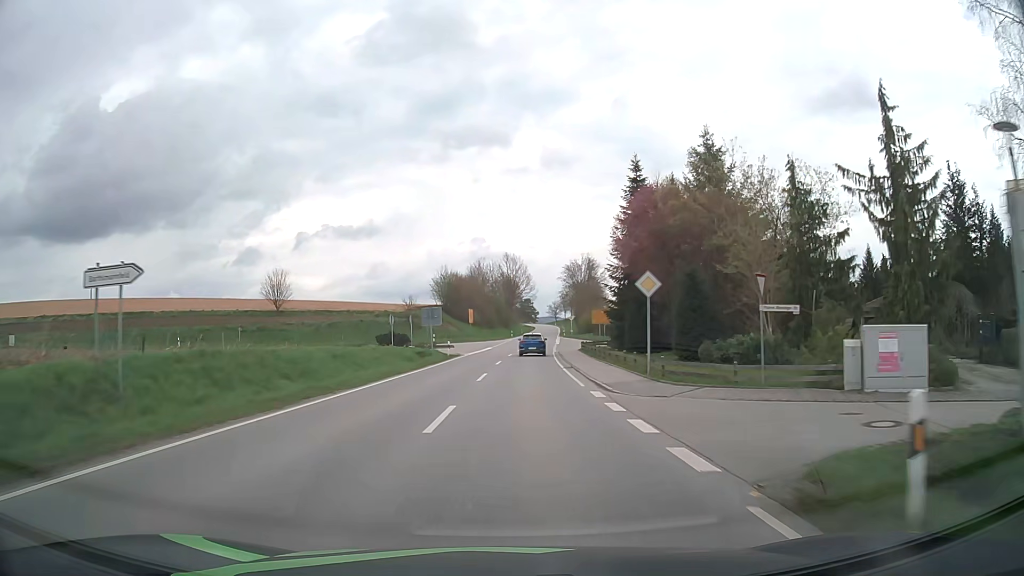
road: secondary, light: Day
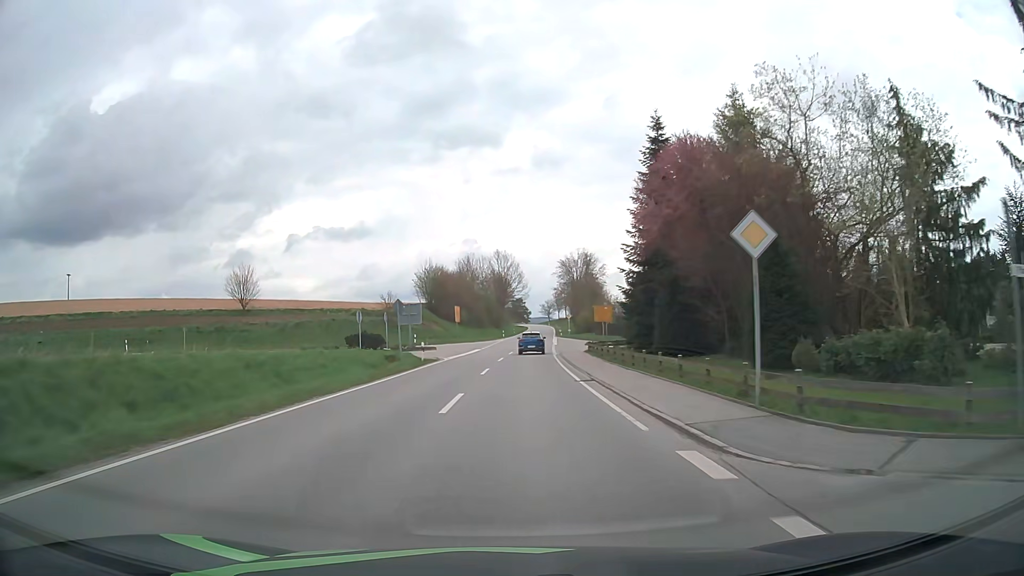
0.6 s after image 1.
(+0.1, +9.6) m; +1°
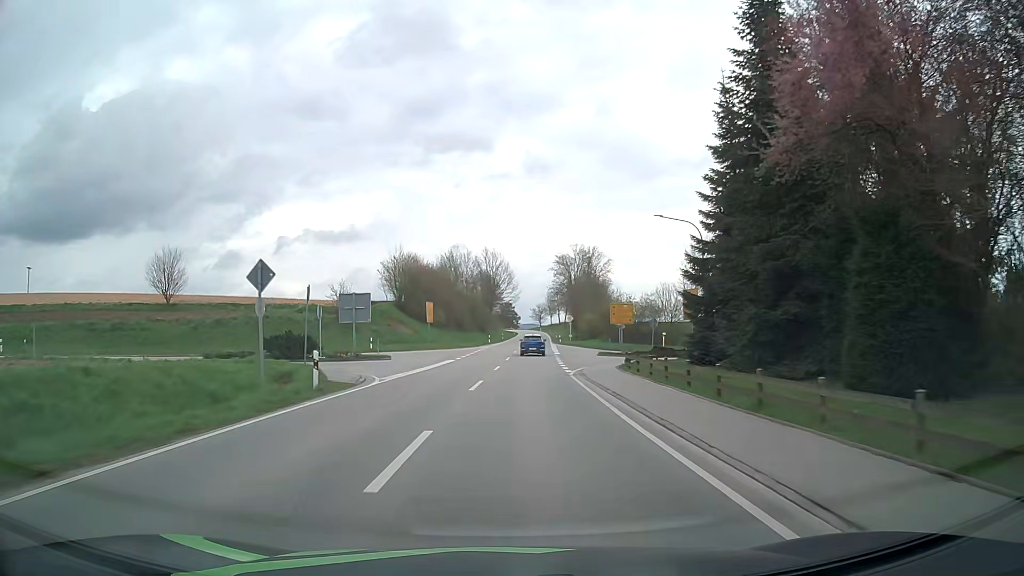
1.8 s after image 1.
(+0.2, +17.9) m; +1°
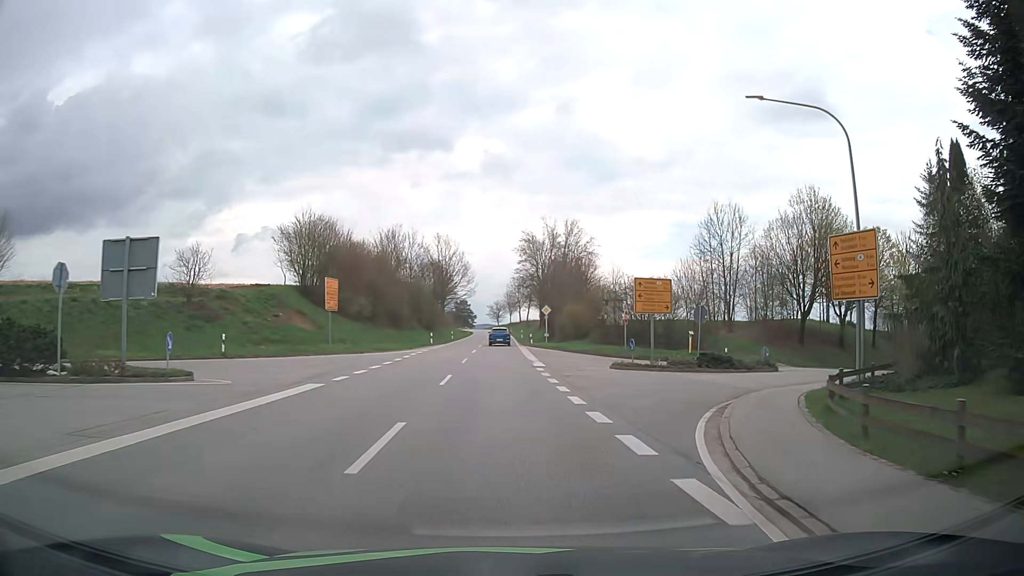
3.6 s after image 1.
(+0.5, +22.9) m; +3°
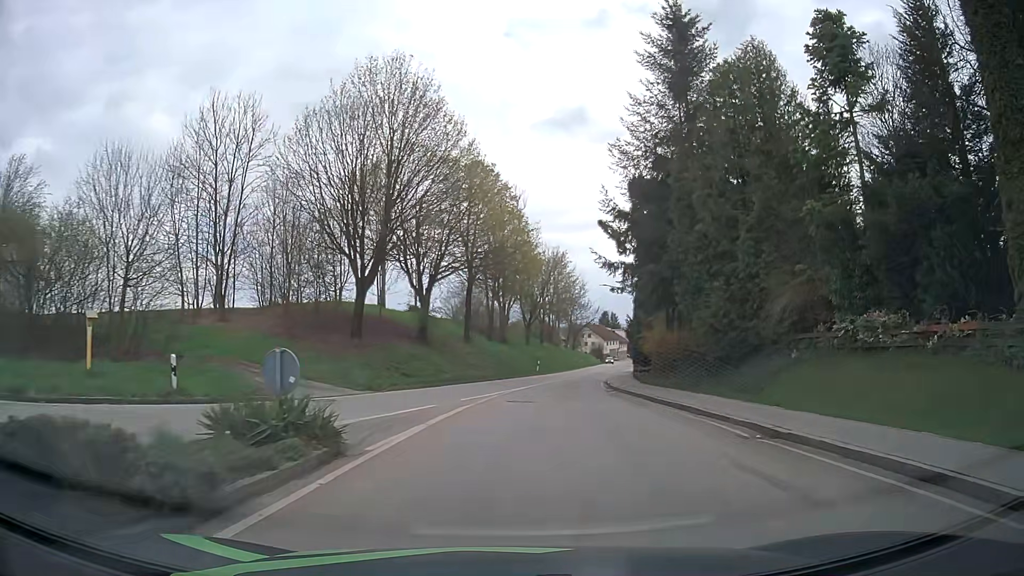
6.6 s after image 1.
(+10.2, +27.4) m; +41°
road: tertiary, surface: asphalt
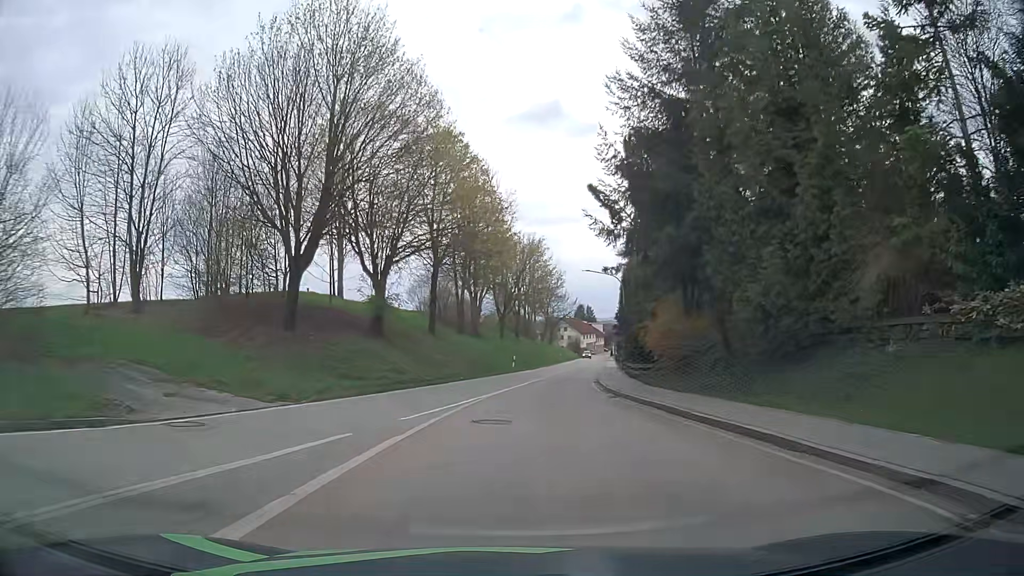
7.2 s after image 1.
(+0.2, +6.5) m; +2°
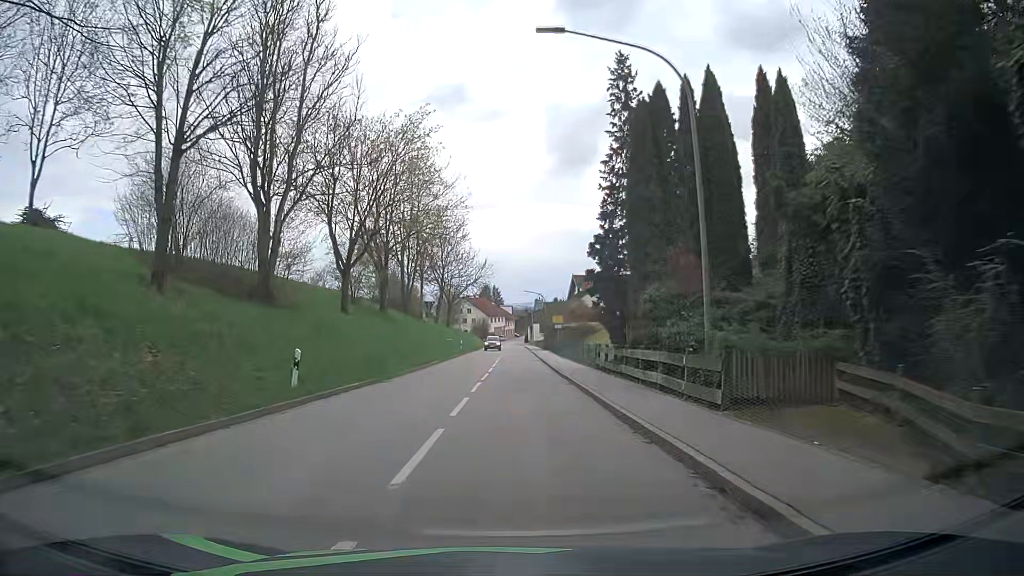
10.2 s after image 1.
(+2.9, +37.8) m; +8°
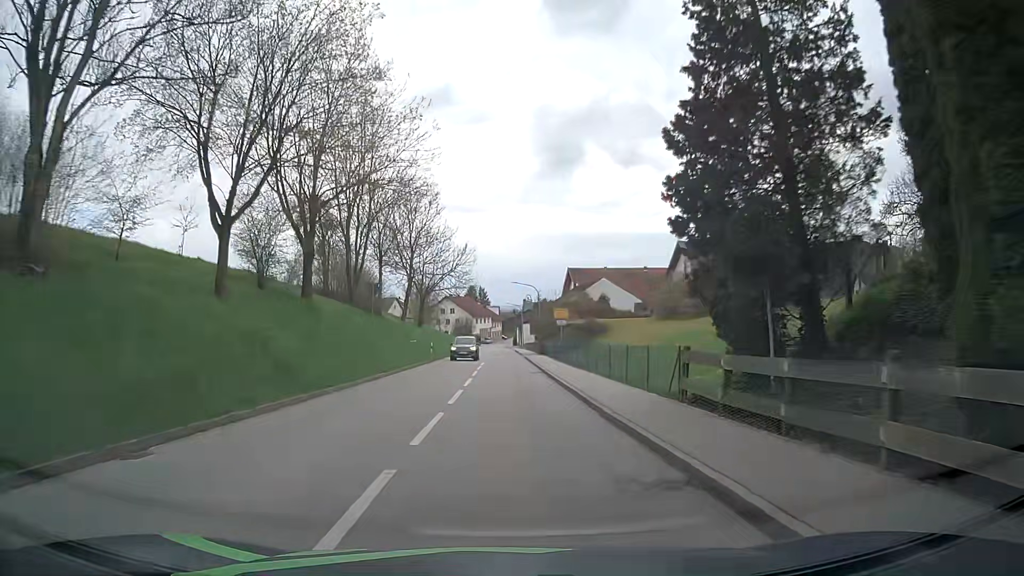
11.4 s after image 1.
(+0.1, +15.6) m; +1°
(0, +10) (0, +20) (0, +30) (0, +40) (0, +50) (0, +60) (0, +70) (0, +80) (-1, +90) (-1, +100) m
